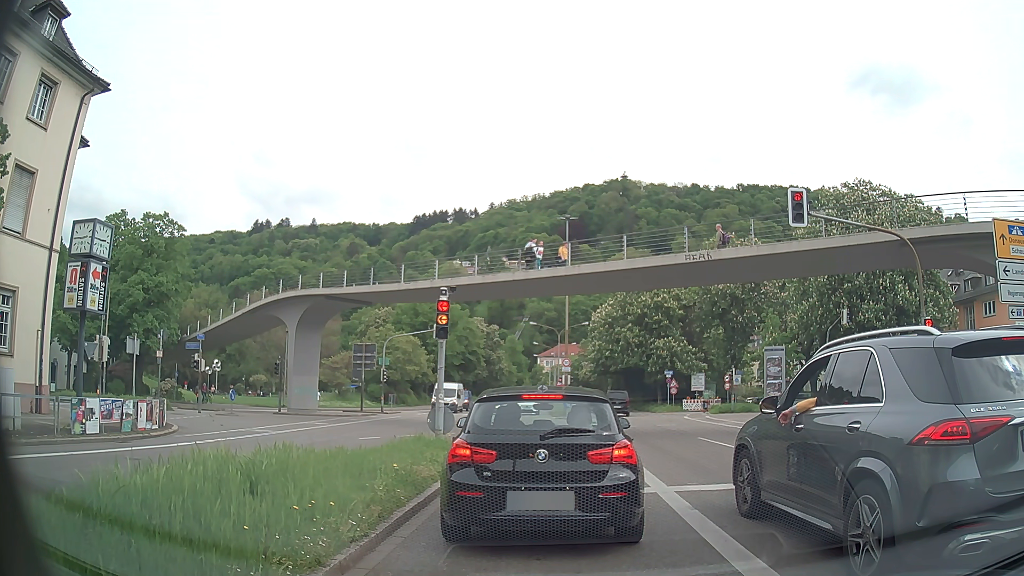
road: primary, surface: asphalt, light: Day
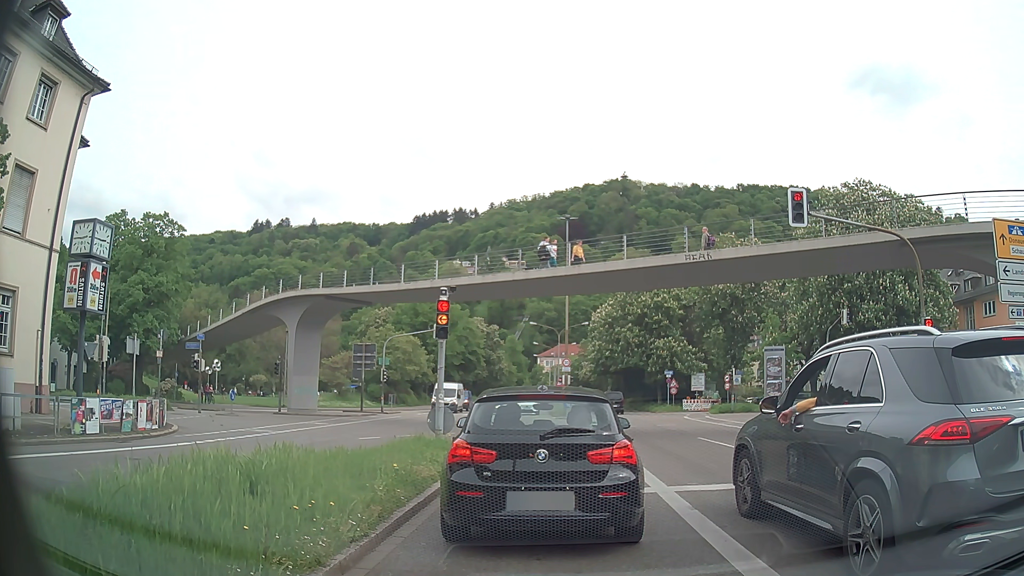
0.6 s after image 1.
(0.0, 0.0) m; 0°
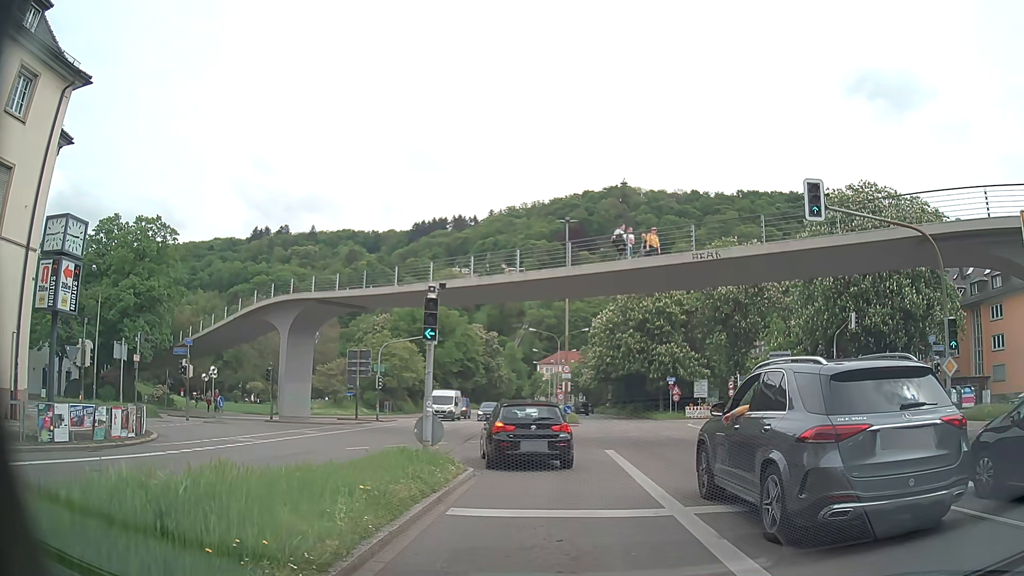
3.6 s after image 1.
(0.0, +1.5) m; -1°
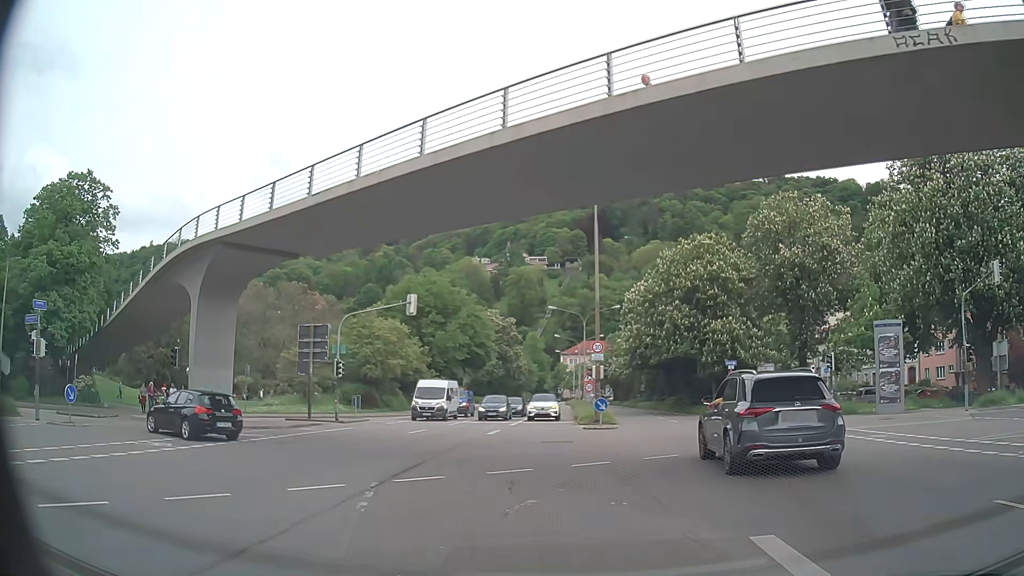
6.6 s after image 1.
(+0.2, +14.0) m; -2°
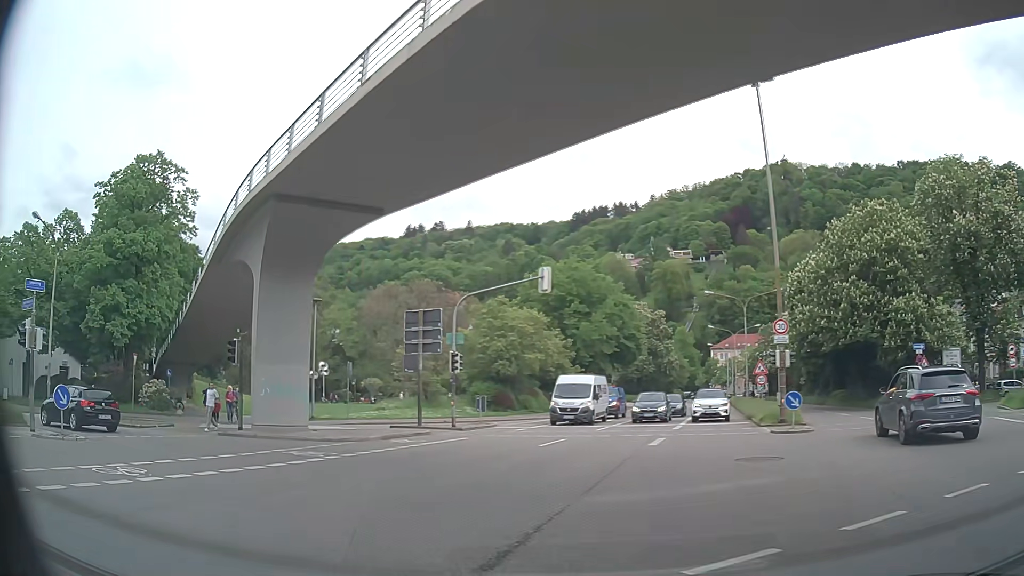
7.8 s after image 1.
(-0.6, +7.2) m; -11°
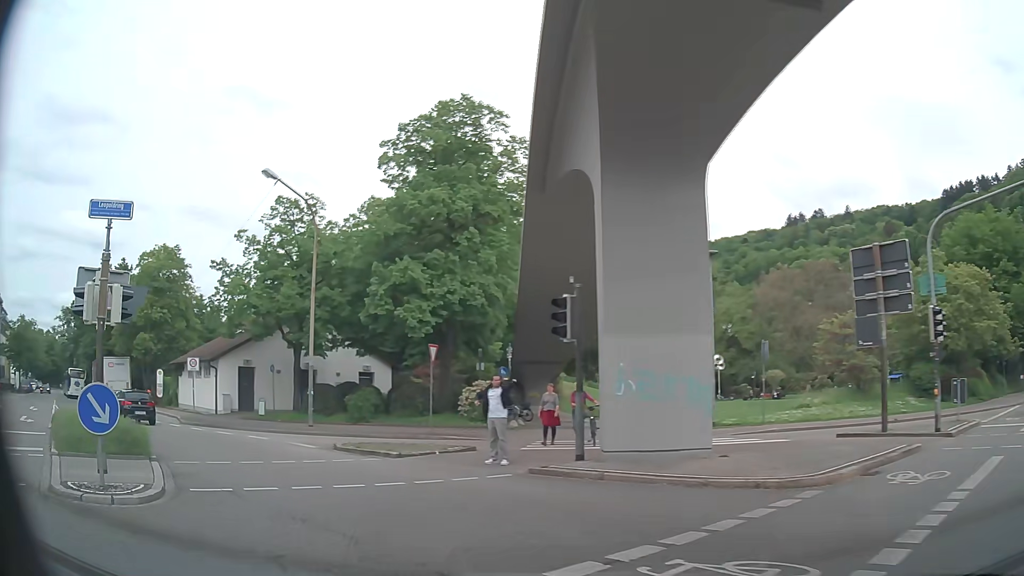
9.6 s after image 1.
(-3.2, +10.6) m; -33°
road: primary_link
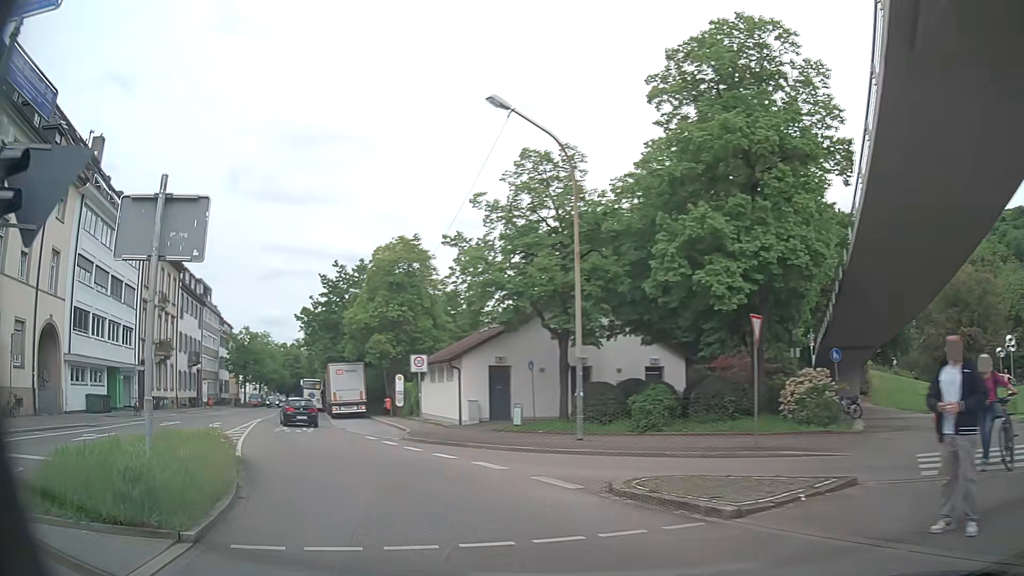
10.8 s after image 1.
(-1.6, +7.5) m; -24°
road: unclassified
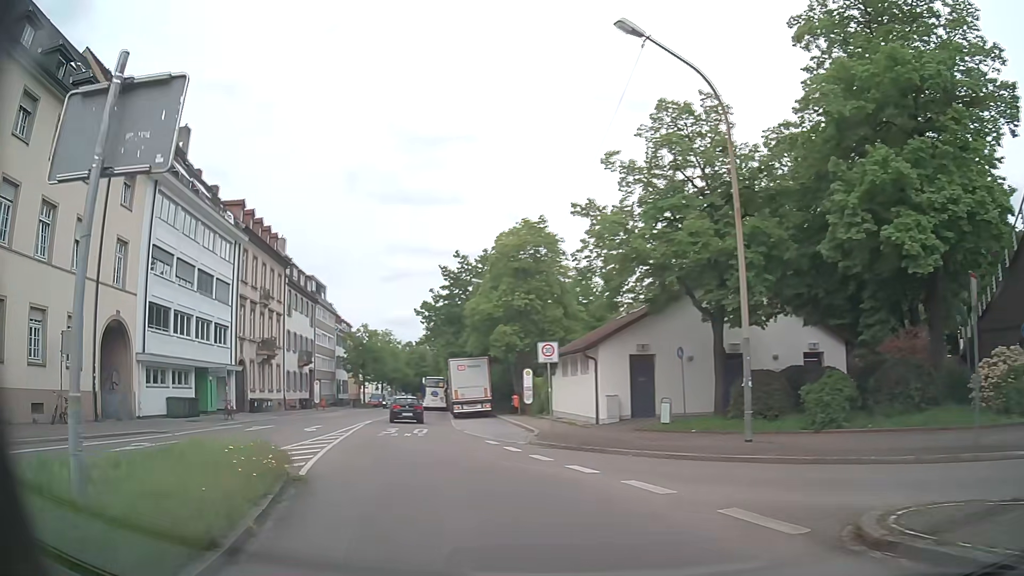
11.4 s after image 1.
(-0.4, +4.1) m; -12°
(-1, +10) (-4, +20) (-6, +29) (-8, +39) (-10, +49) (-12, +59) (-14, +68) (-16, +78) (-18, +88) (-20, +98) m
